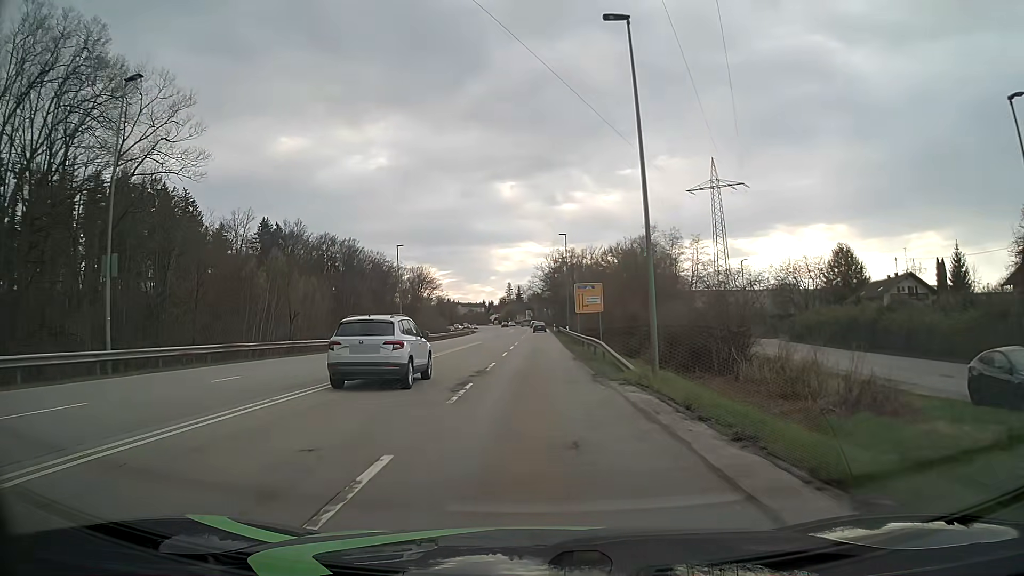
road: secondary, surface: asphalt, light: Day
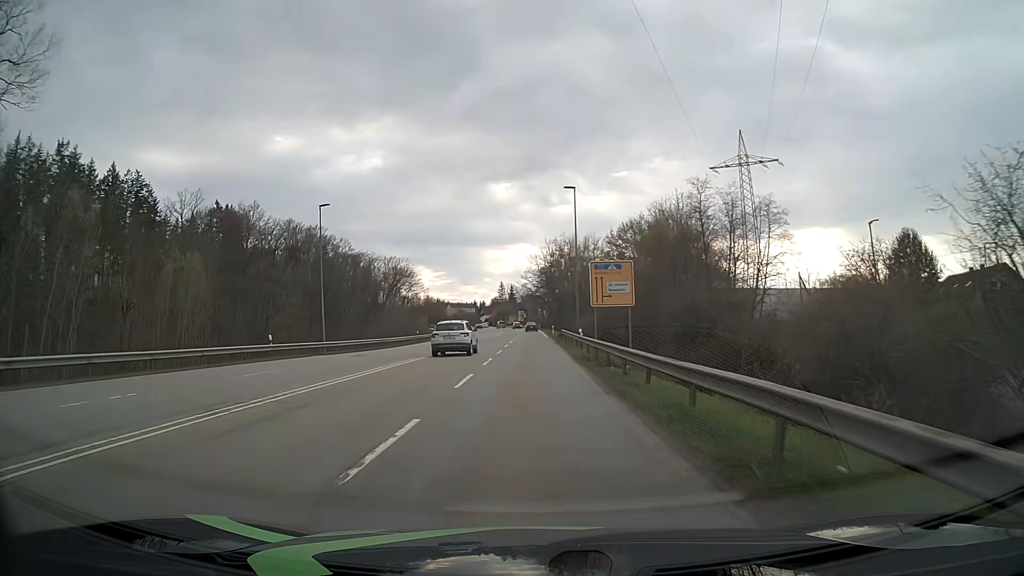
(+0.2, +24.3) m; 0°
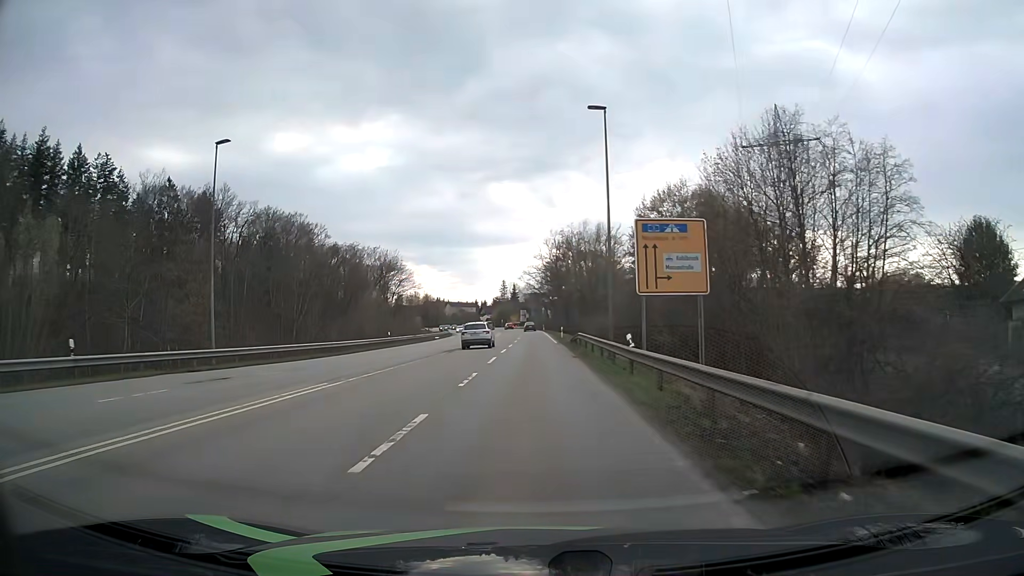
(0.0, +17.1) m; 0°
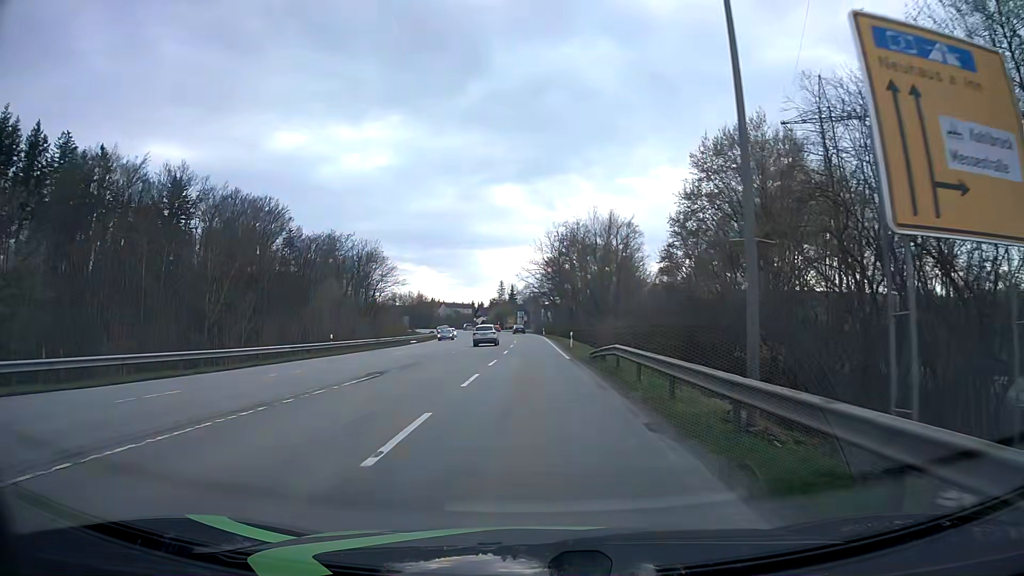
(0.0, +17.5) m; 0°
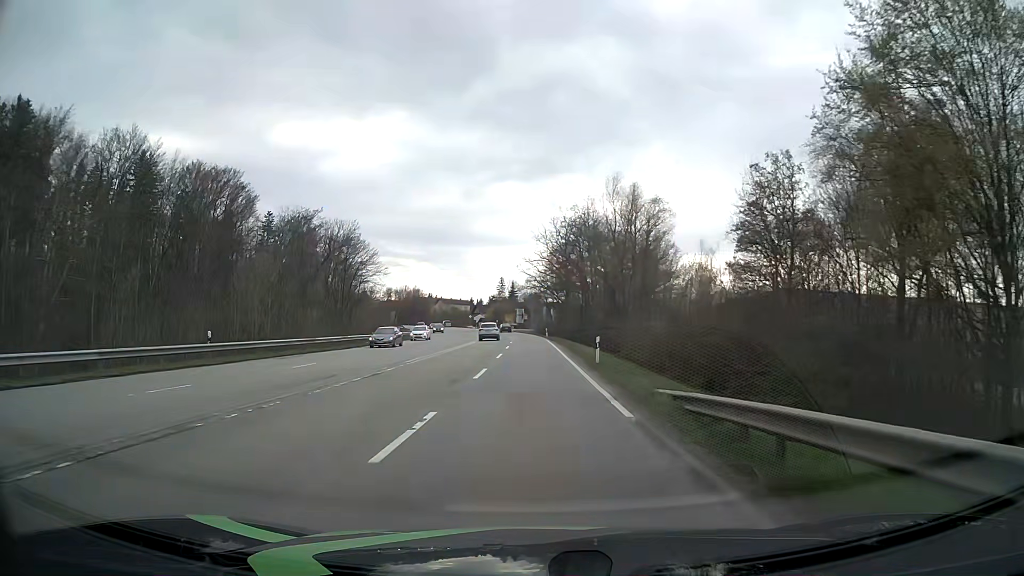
(0.0, +17.7) m; 0°
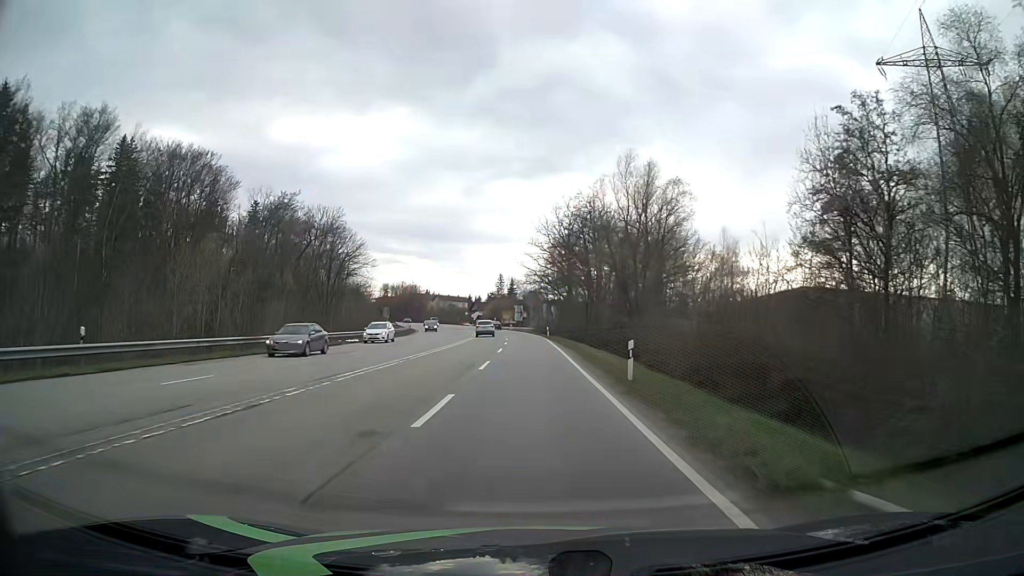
(0.0, +8.9) m; 0°
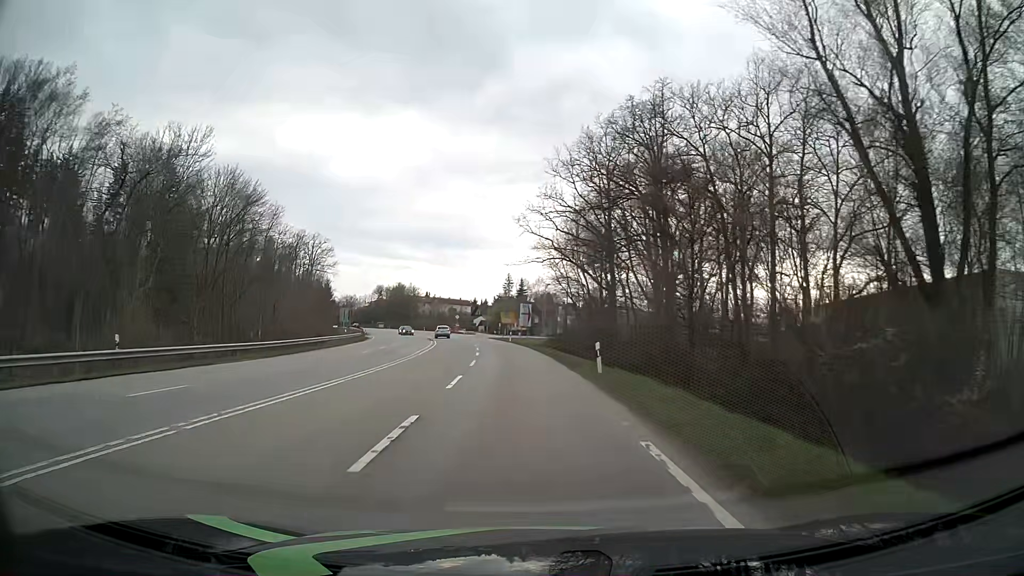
(0.0, +45.1) m; -1°
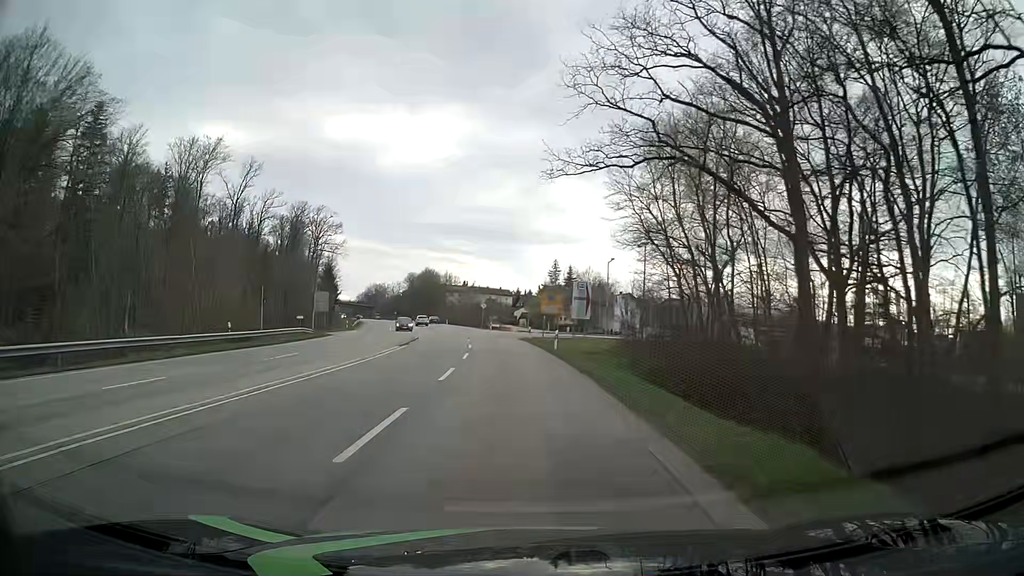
(-0.9, +36.0) m; -4°
